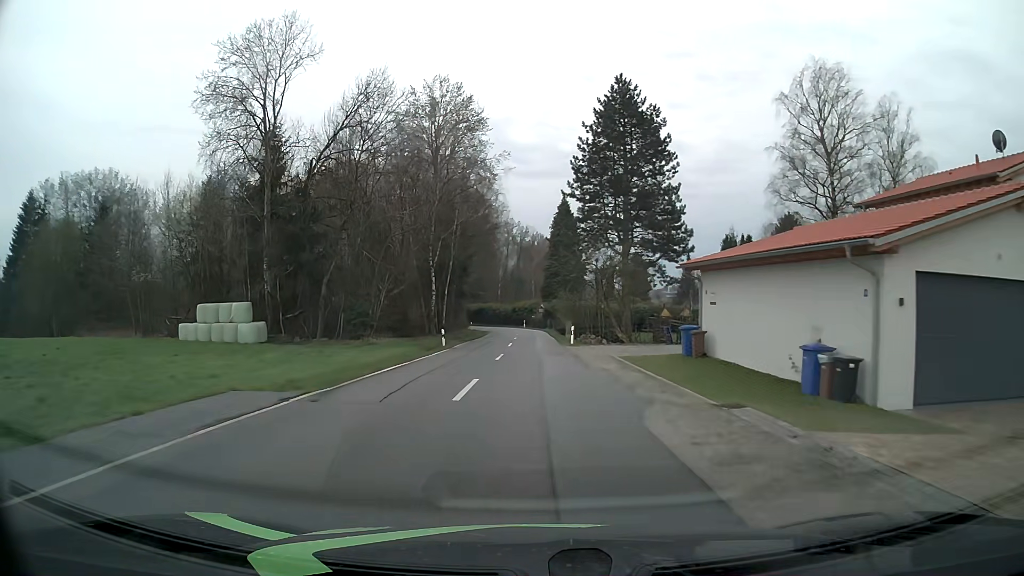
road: tertiary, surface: asphalt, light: Day
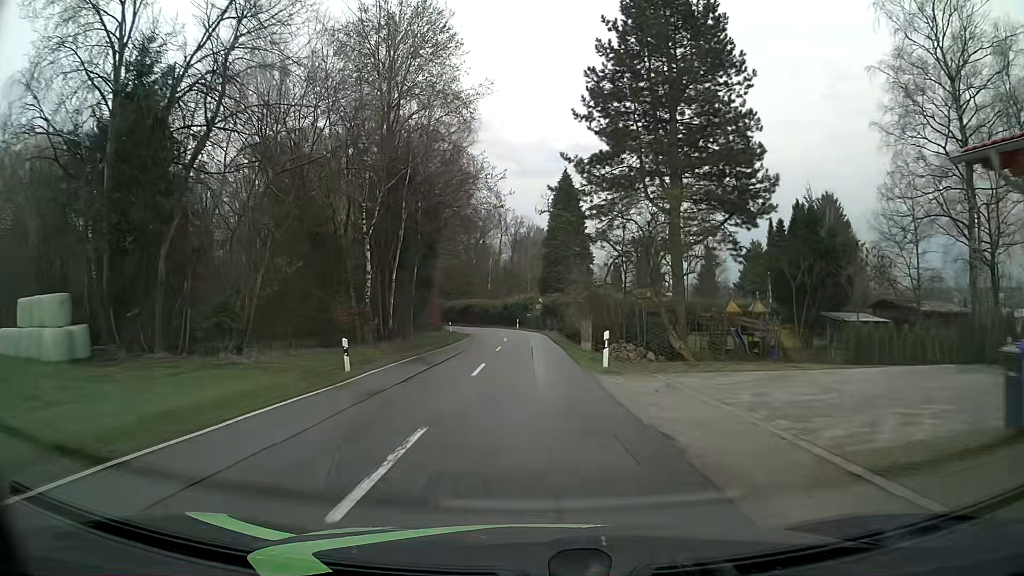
(0.0, +18.3) m; 0°
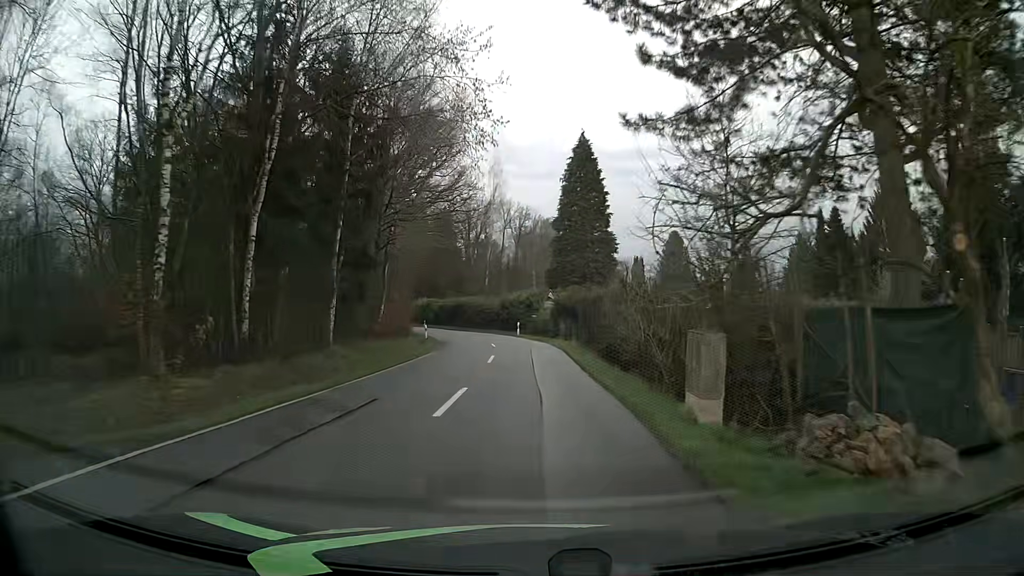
(-0.1, +18.4) m; 0°
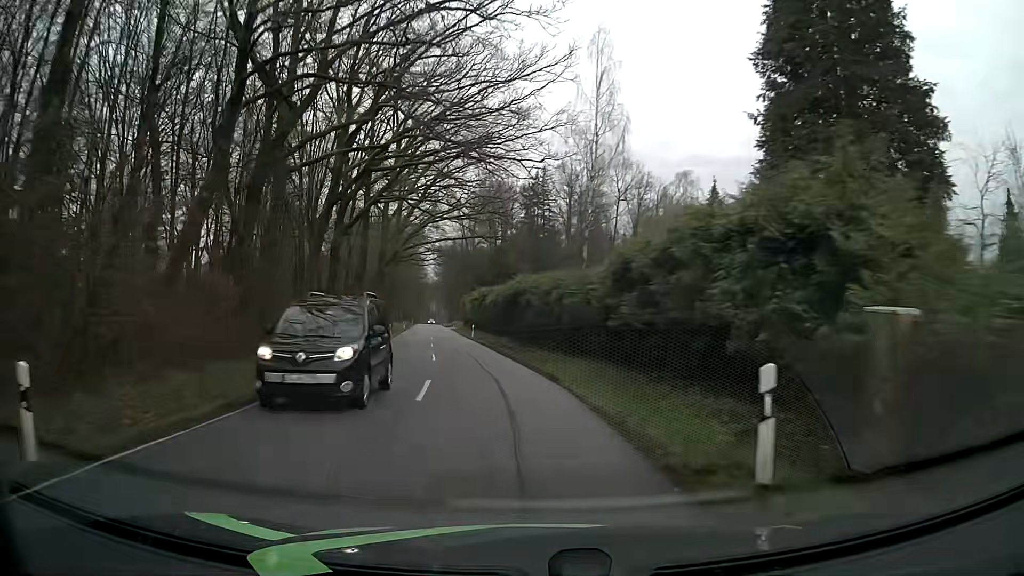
(-1.8, +44.7) m; -9°
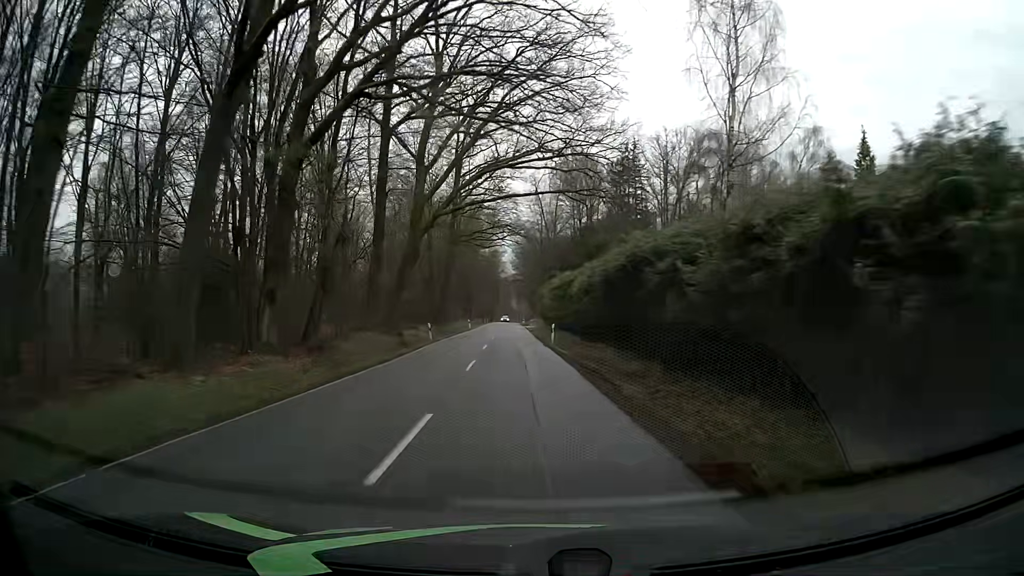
(-1.2, +17.7) m; -7°
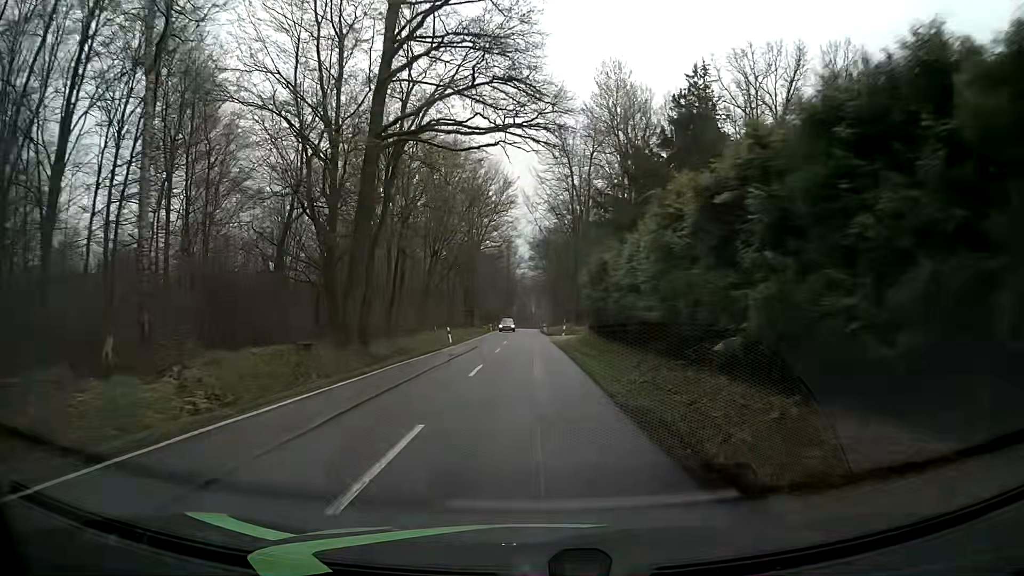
(-1.0, +35.8) m; -2°
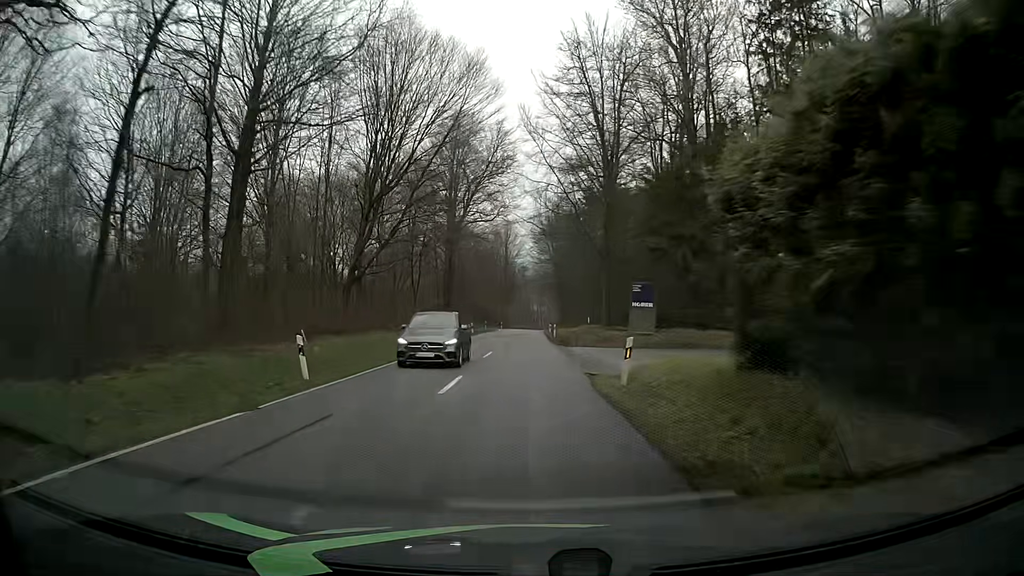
(+0.1, +27.7) m; +1°
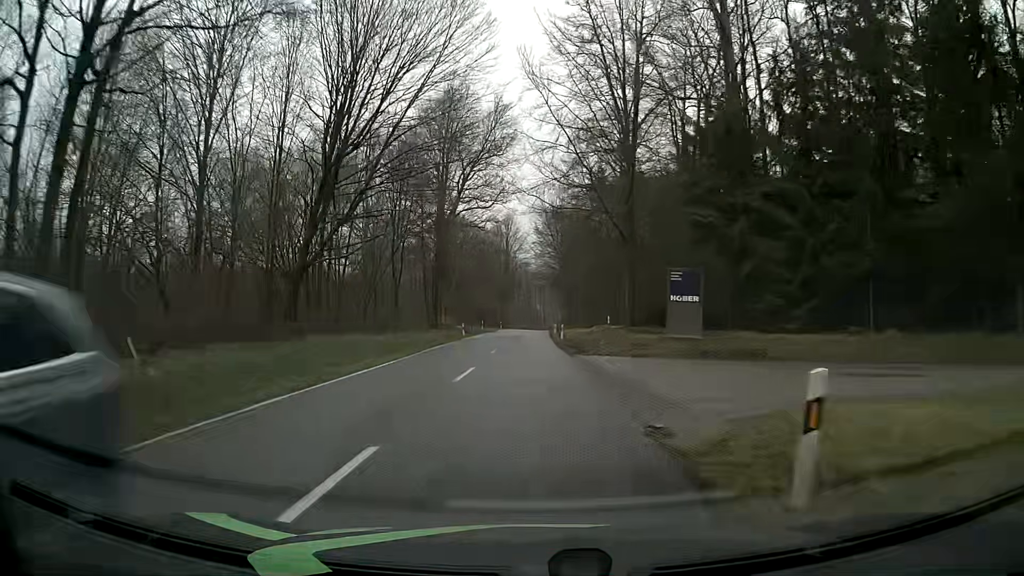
(-0.1, +9.3) m; -1°
(0, +10) (0, +20) (0, +30) (0, +40) (0, +50) (0, +60) (0, +70) (0, +80) (+1, +90) (+1, +100) m
